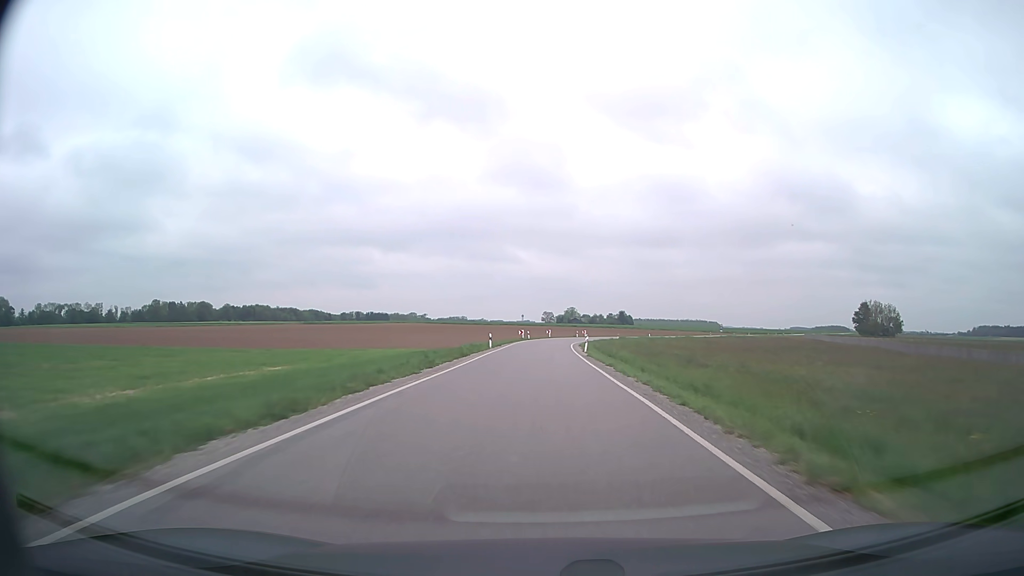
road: secondary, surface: asphalt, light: Day
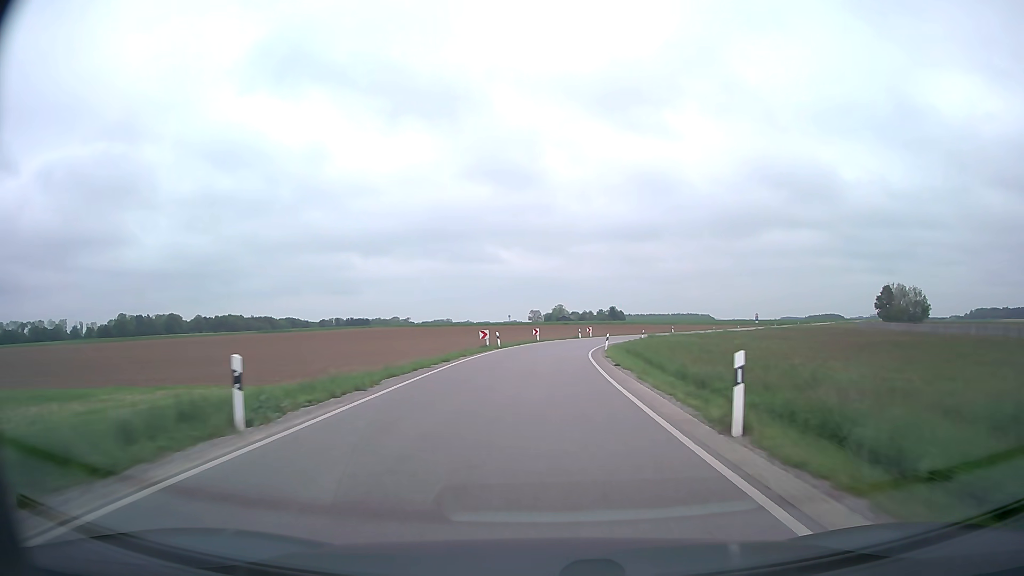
(+0.2, +38.1) m; +1°
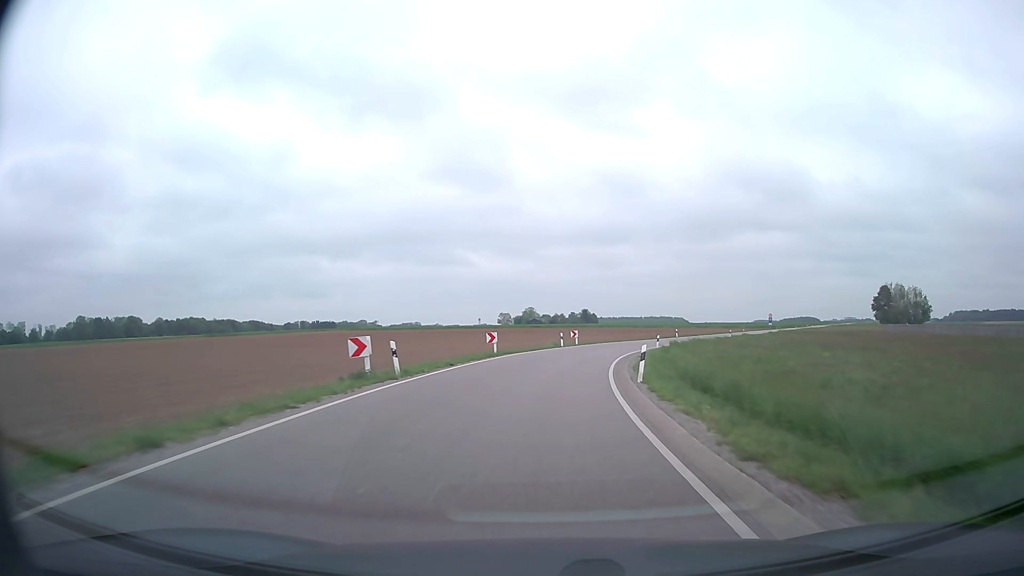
(+0.4, +24.1) m; +2°
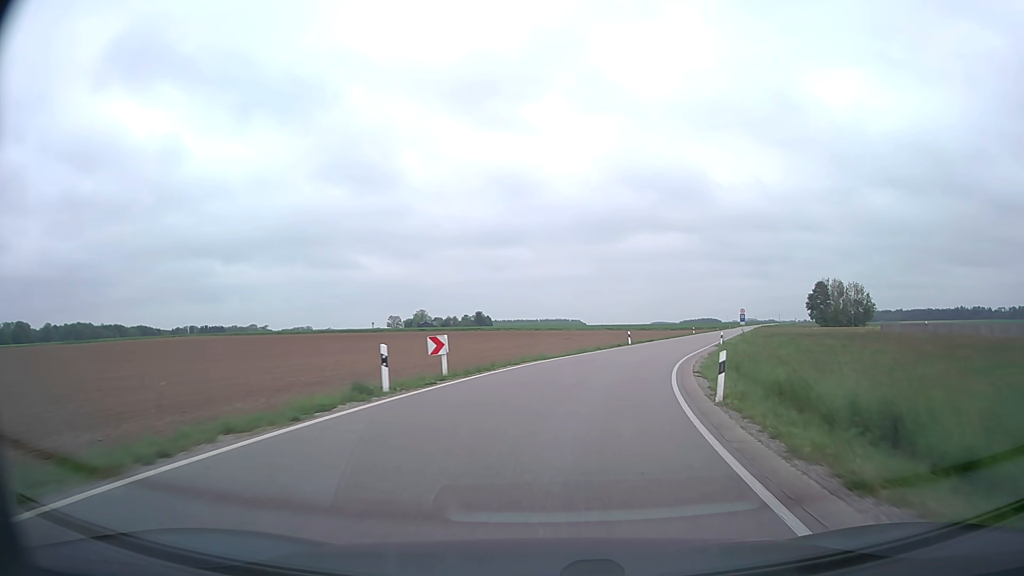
(+2.2, +33.6) m; +8°
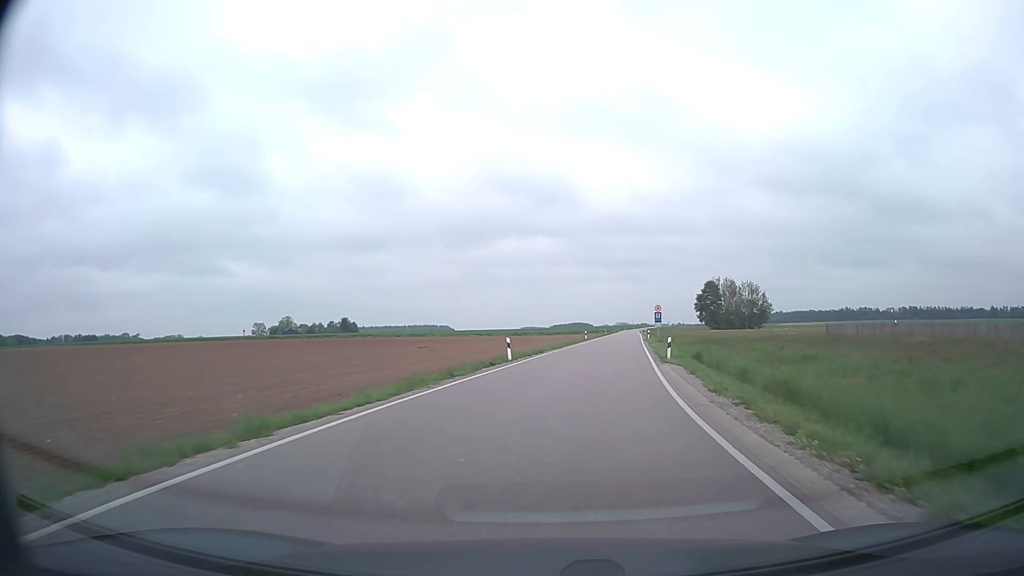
(+2.0, +20.5) m; +11°
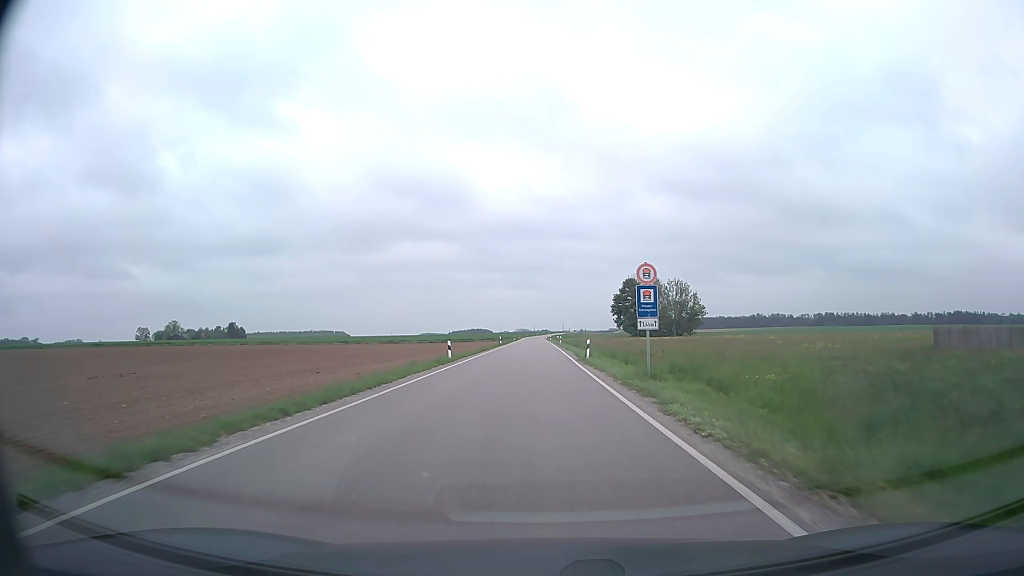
(+4.5, +39.7) m; +9°
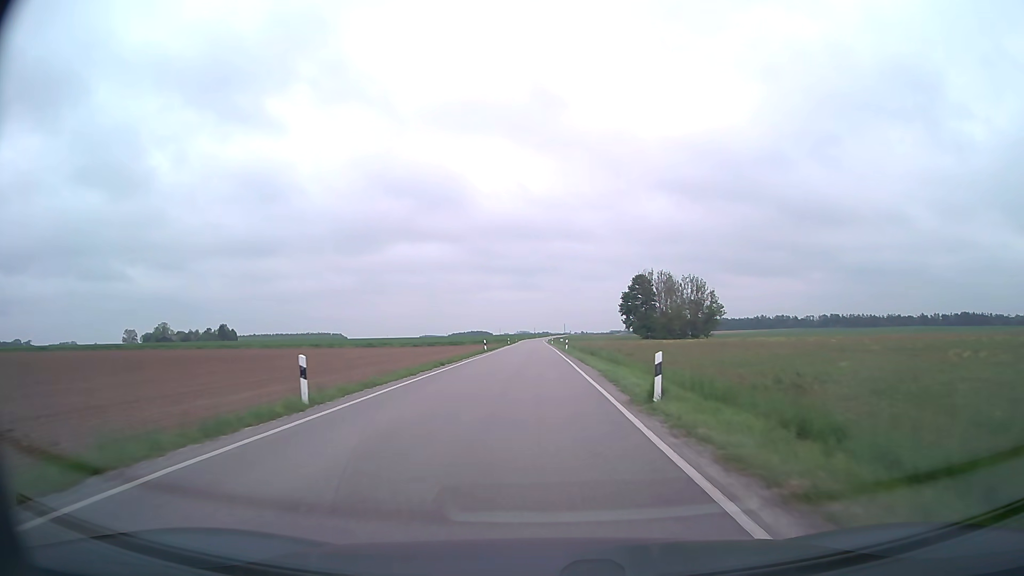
(+0.1, +20.6) m; 0°
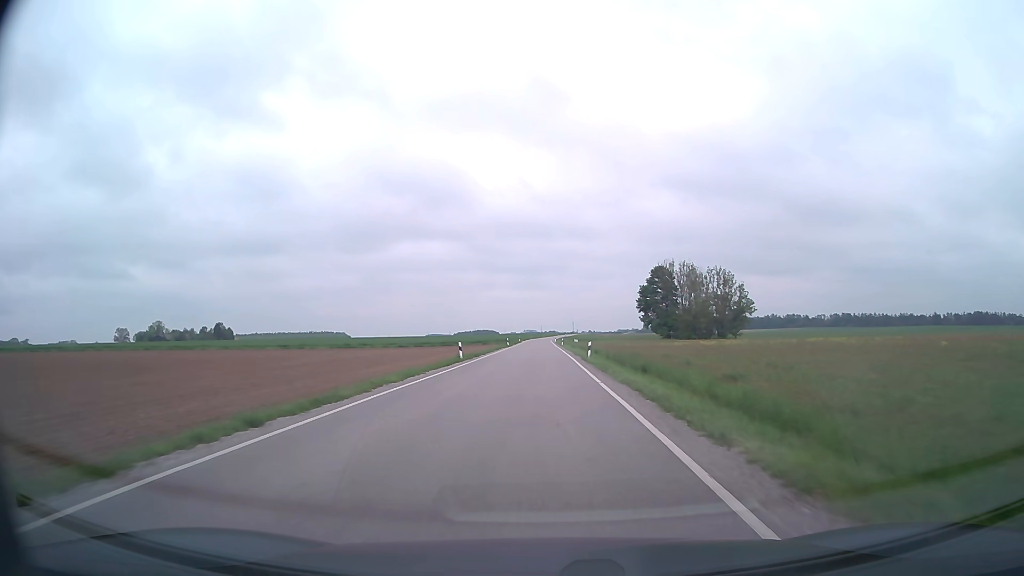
(-0.1, +21.0) m; -1°
(0, +10) (0, +20) (0, +30) (0, +40) (0, +50) (0, +60) (0, +70) (0, +80) (0, +90) (0, +100) m
